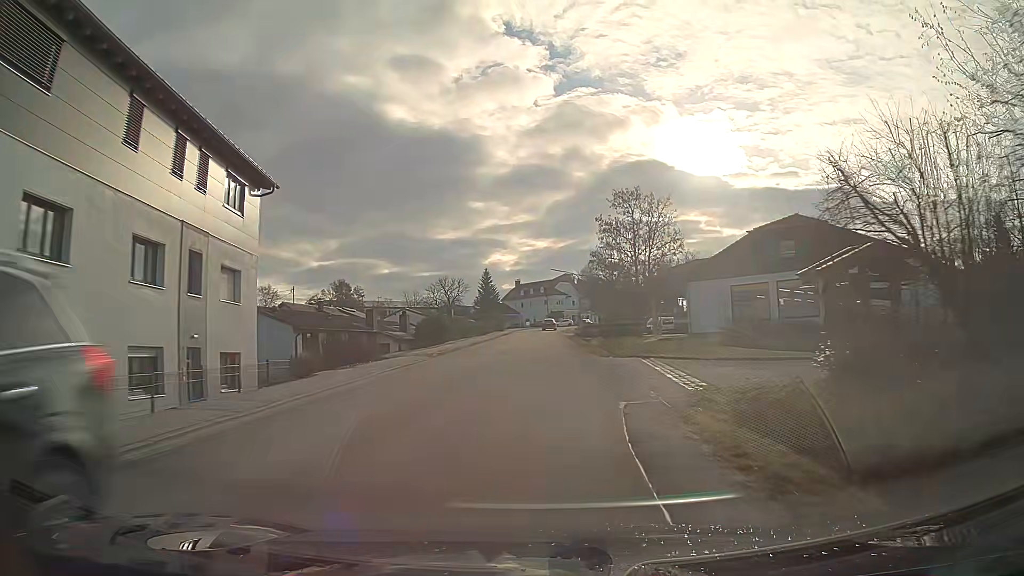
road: tertiary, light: Day
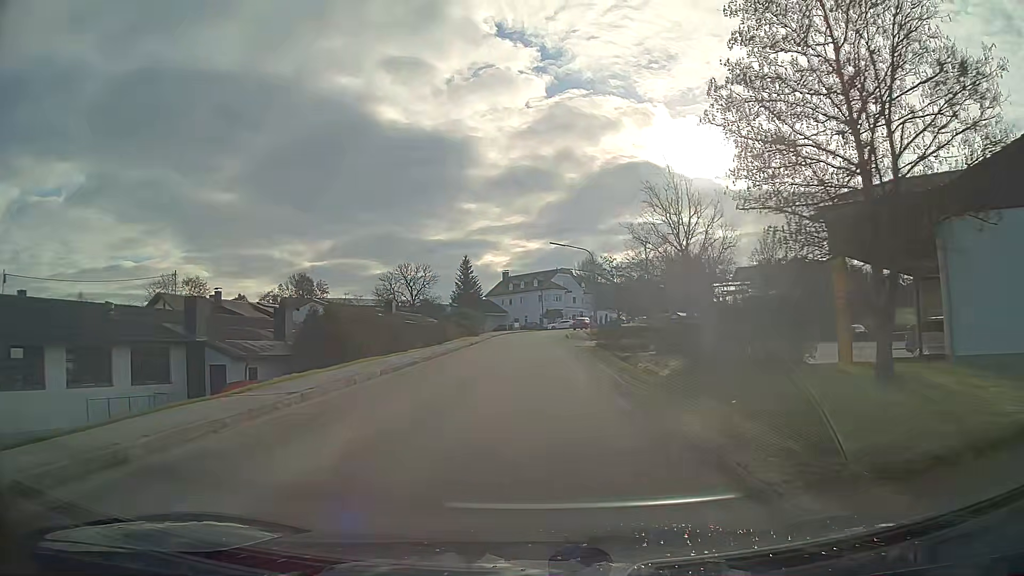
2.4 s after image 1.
(+0.2, +29.4) m; +1°
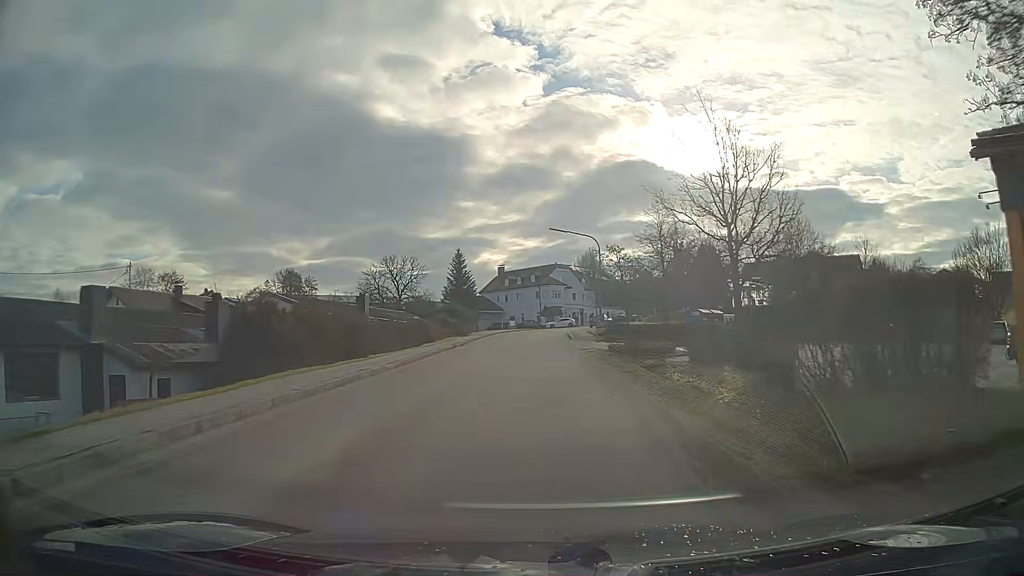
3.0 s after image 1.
(0.0, +7.4) m; 0°
